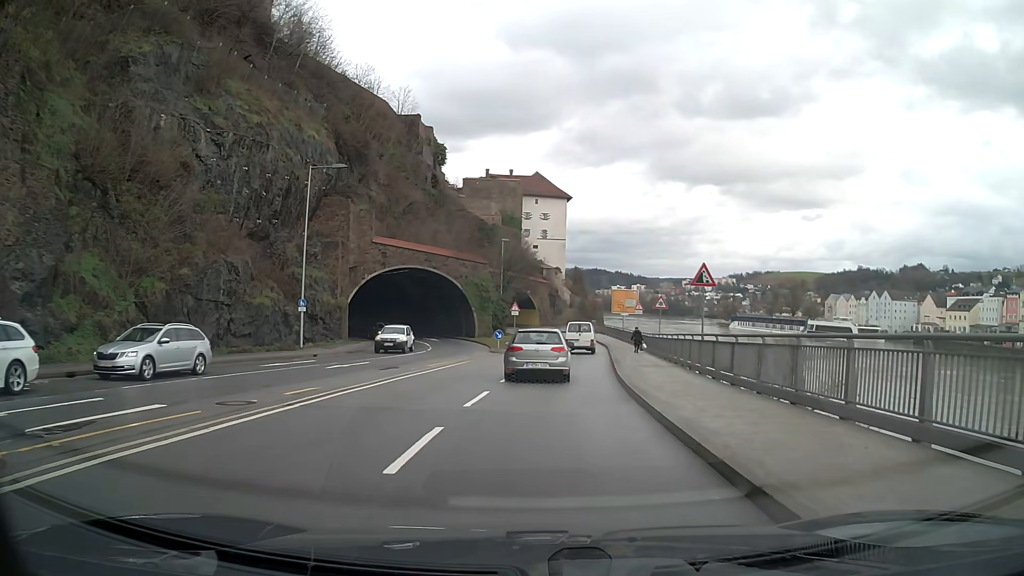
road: primary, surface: asphalt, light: Day
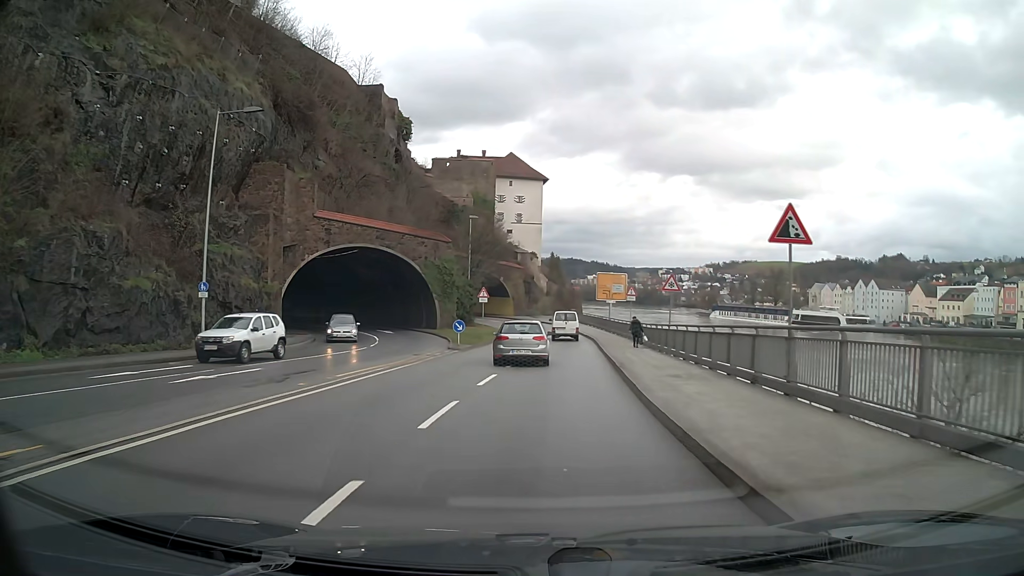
(+0.2, +9.4) m; +2°
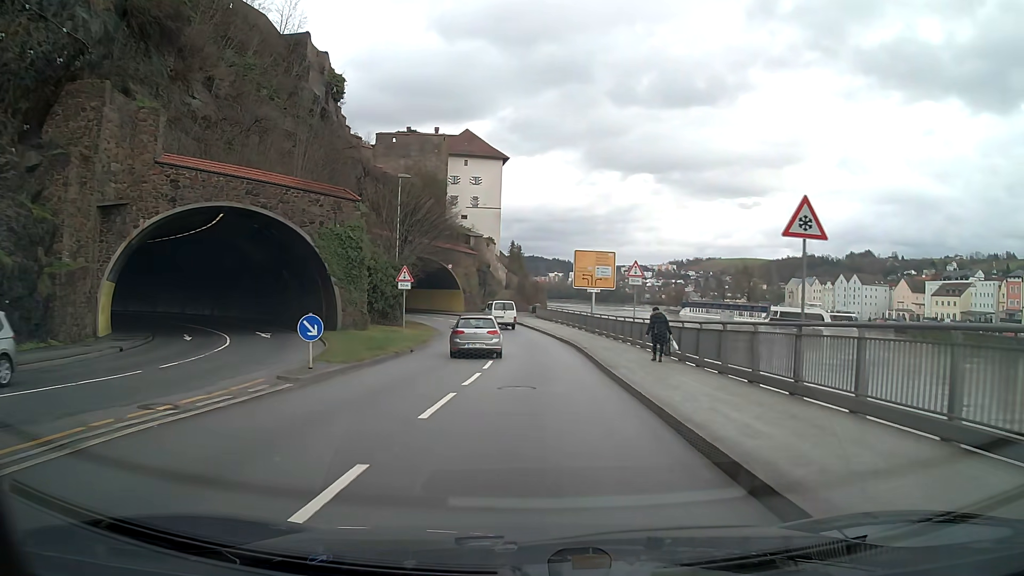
(+0.5, +17.6) m; +3°
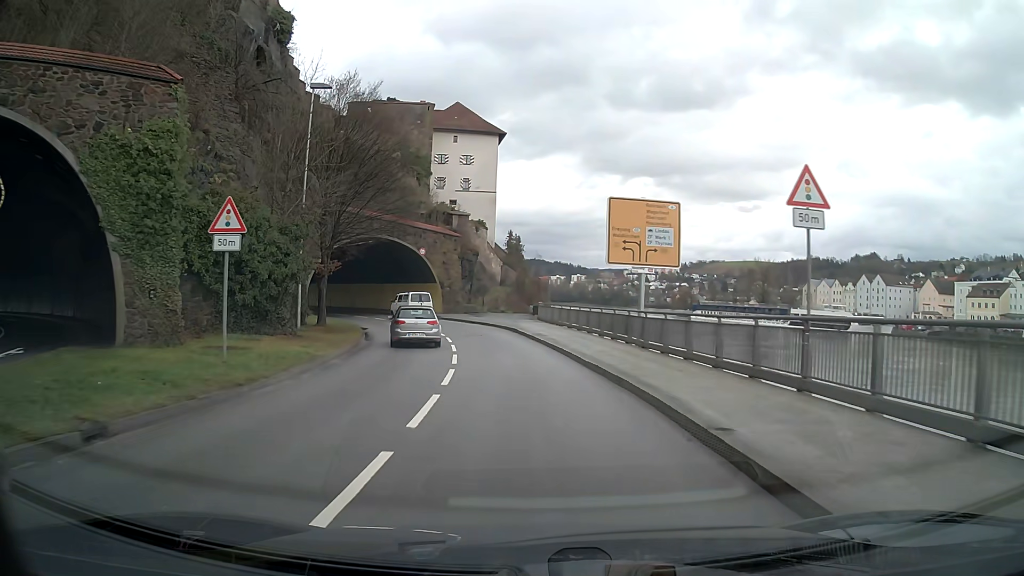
(0.0, +19.4) m; -1°
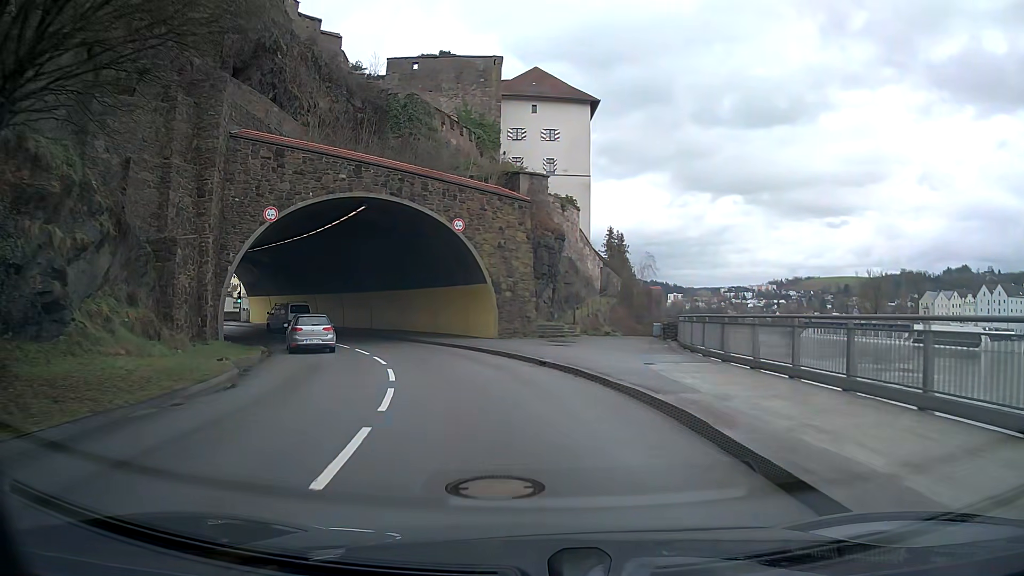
(-1.6, +25.8) m; -9°
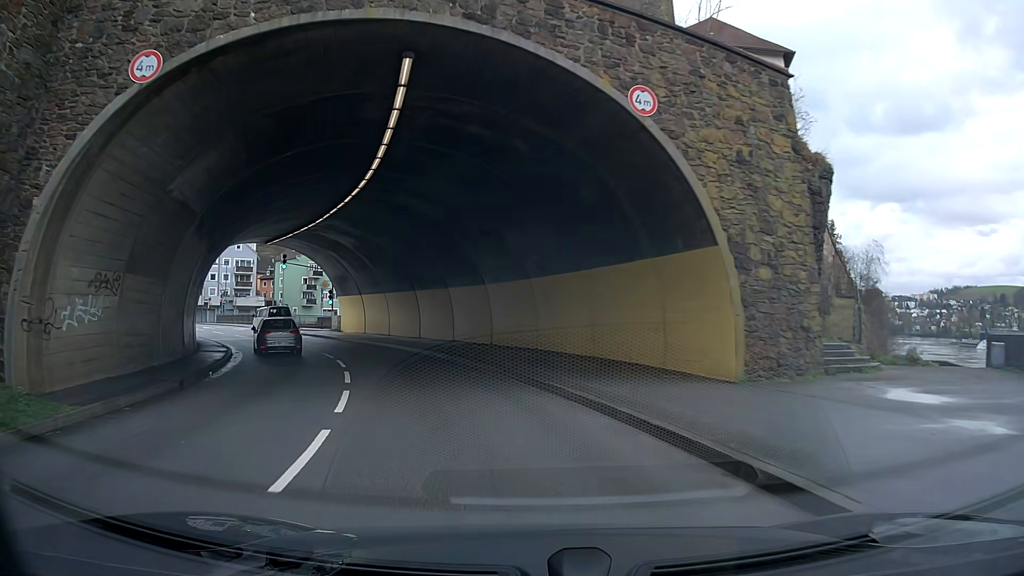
(-2.2, +18.3) m; -15°
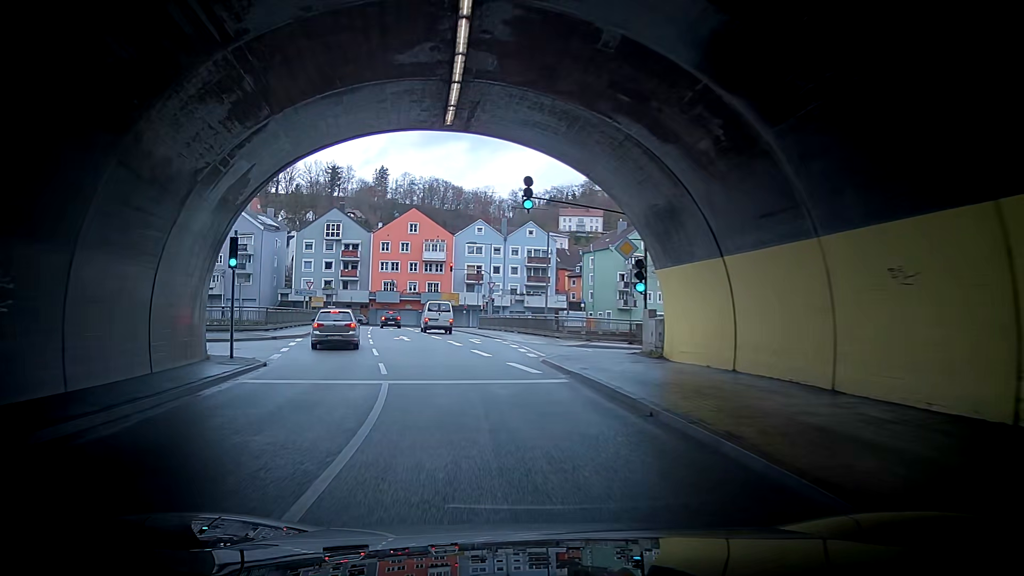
(-6.4, +28.8) m; -21°
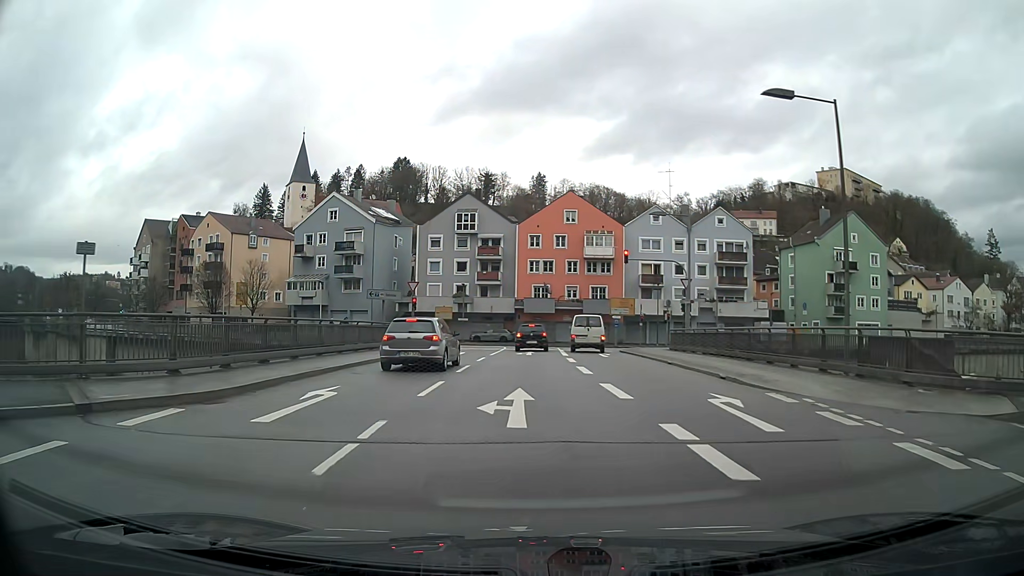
(-3.3, +21.7) m; -17°
